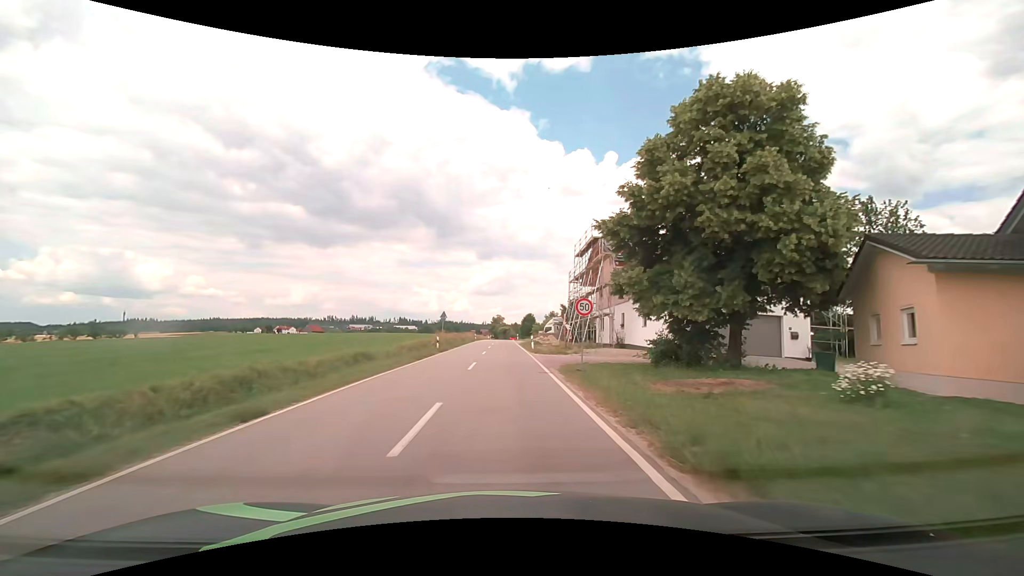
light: Day
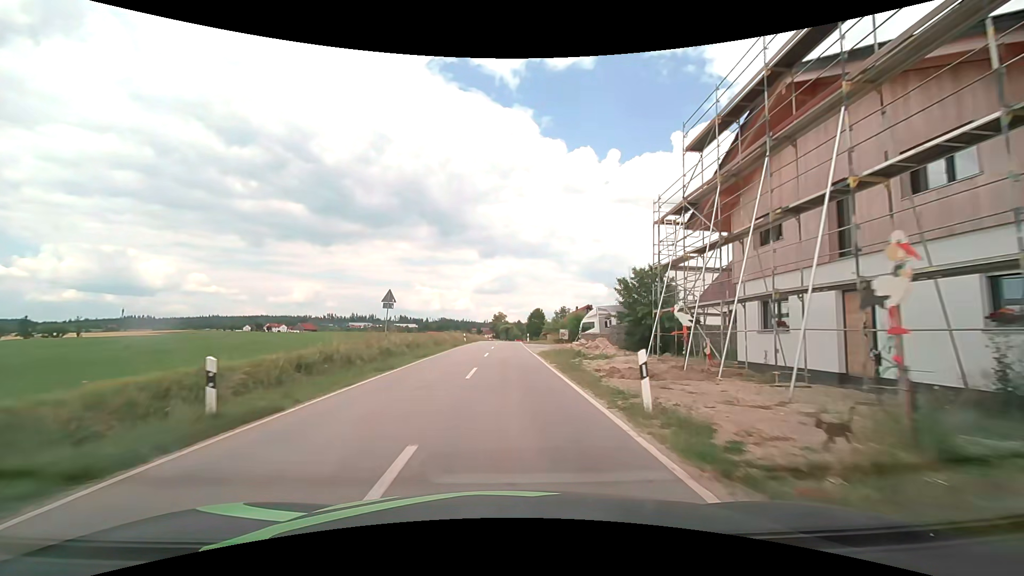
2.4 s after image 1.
(-0.3, +28.1) m; 0°
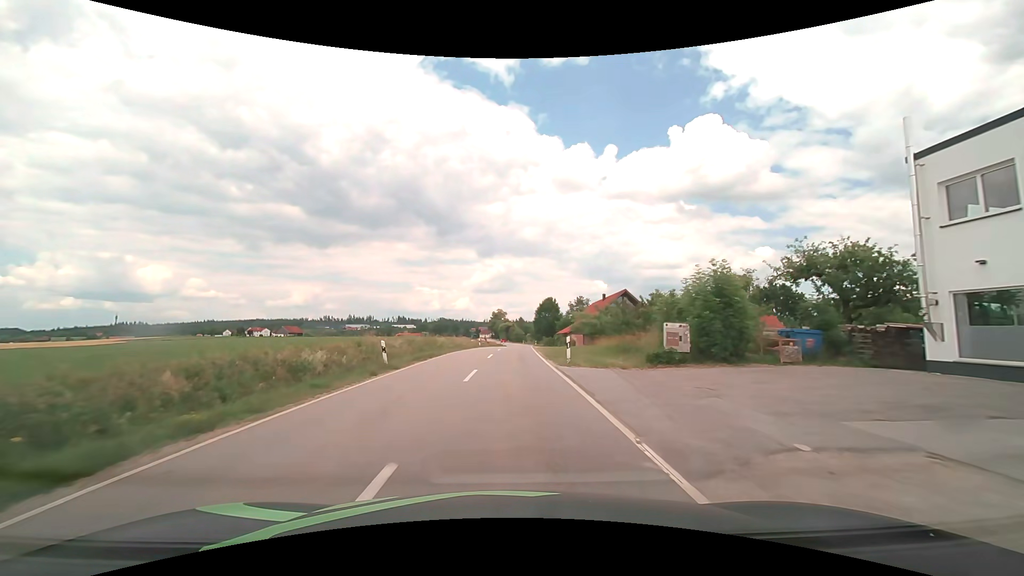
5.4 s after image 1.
(+0.1, +36.9) m; 0°
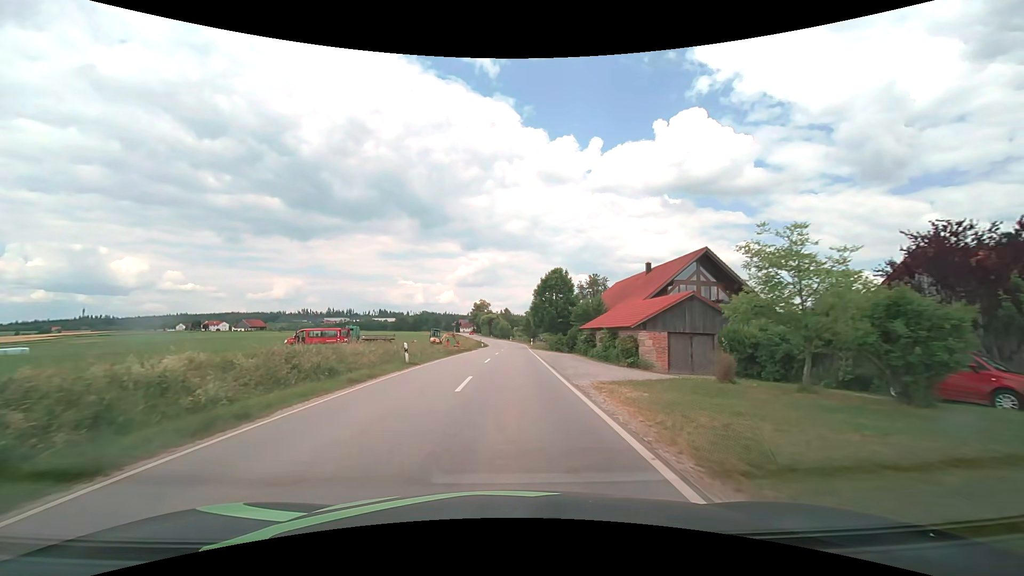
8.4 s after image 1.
(+0.4, +37.8) m; +2°
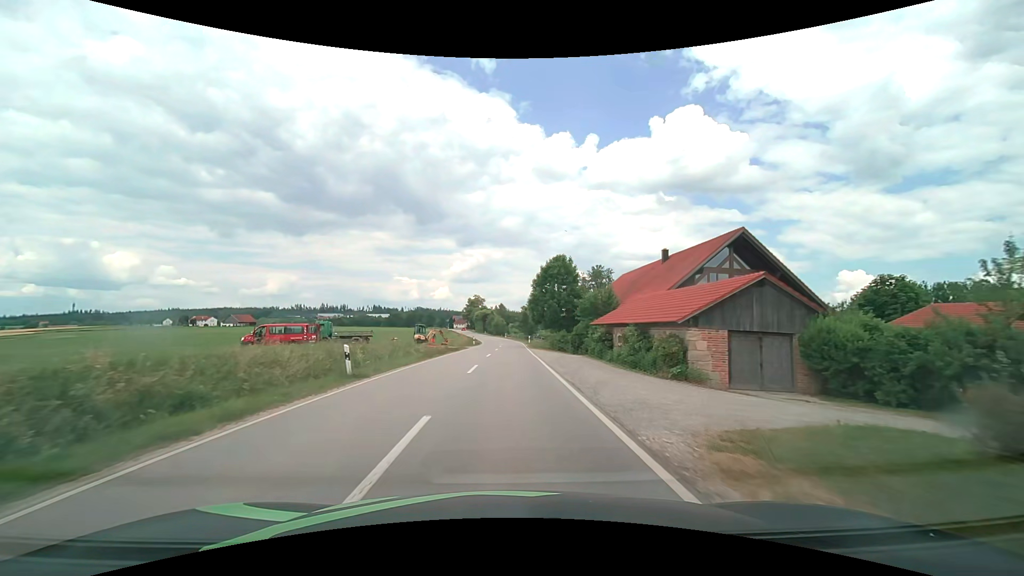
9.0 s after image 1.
(0.0, +7.6) m; +1°
(0, +10) (0, +20) (0, +30) (+1, +40) (+1, +50) (+1, +60) (+1, +70) (0, +80) (0, +90) (-1, +100) m
